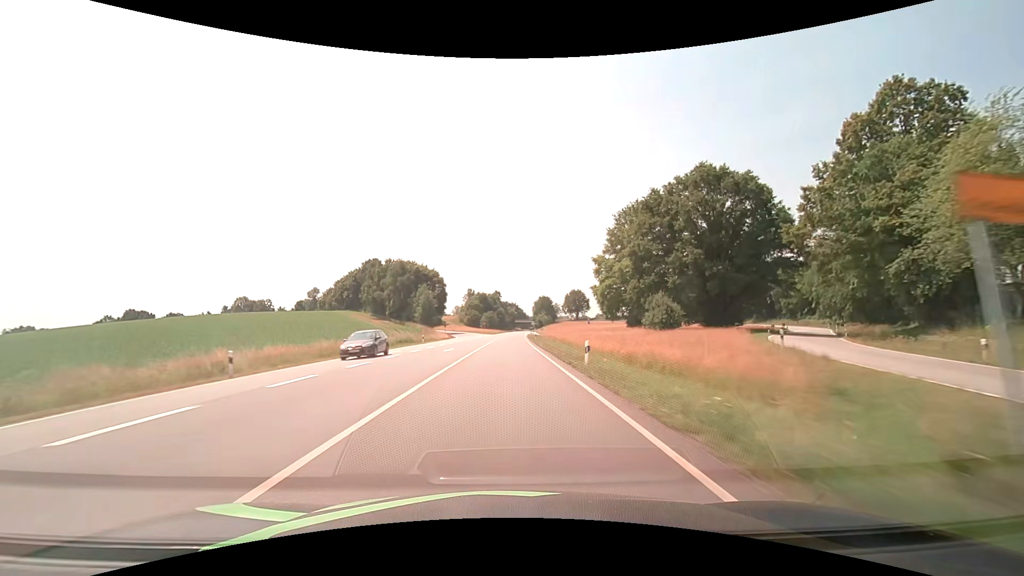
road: secondary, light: Day
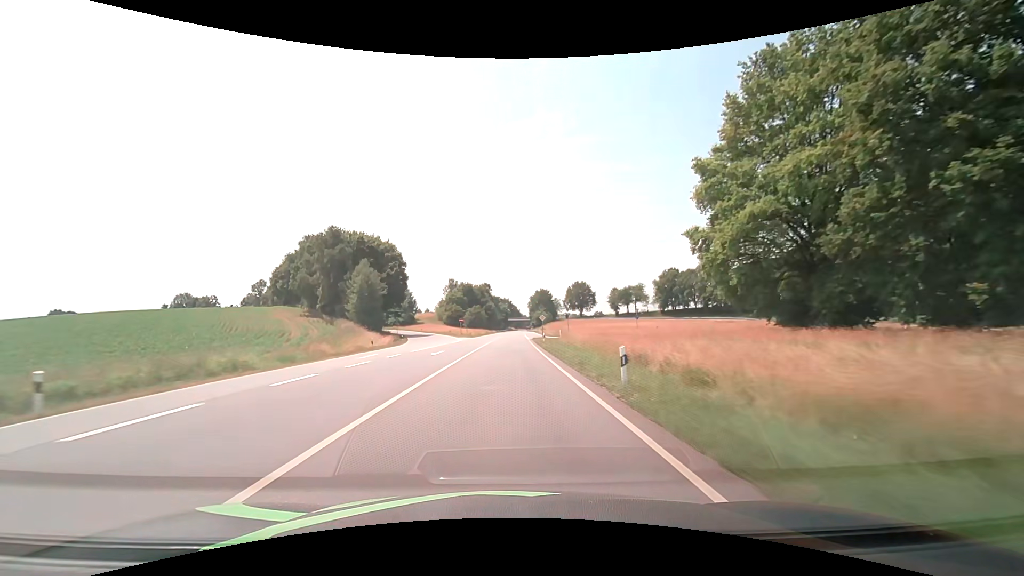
(+0.3, +47.6) m; +1°
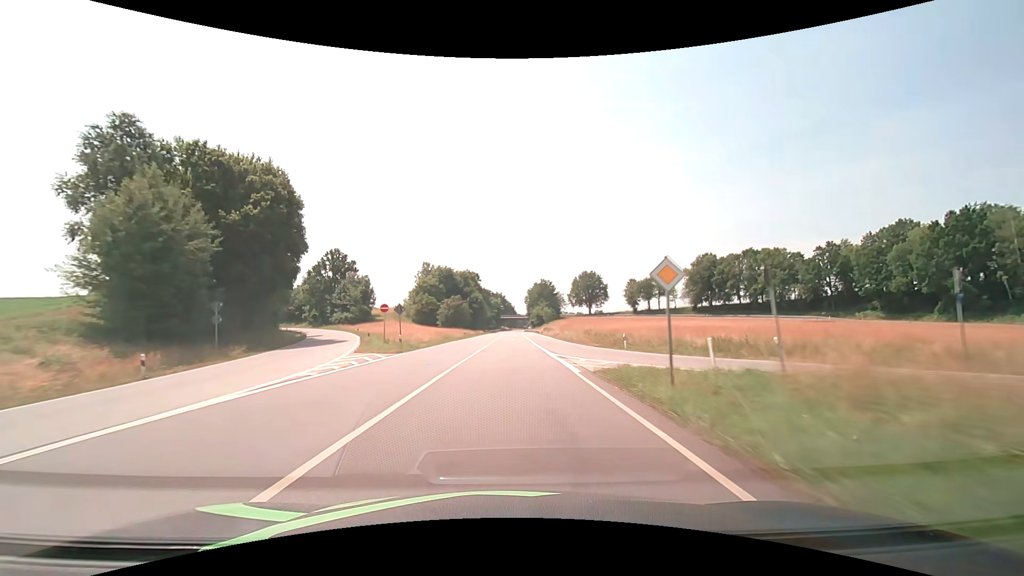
(+0.3, +47.6) m; +1°
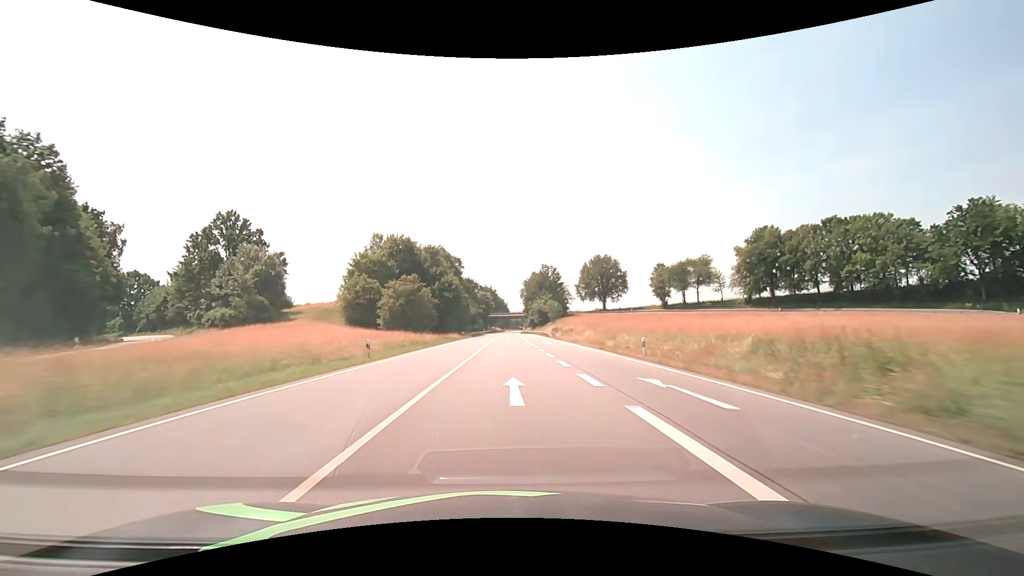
(+0.2, +47.6) m; +1°
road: primary
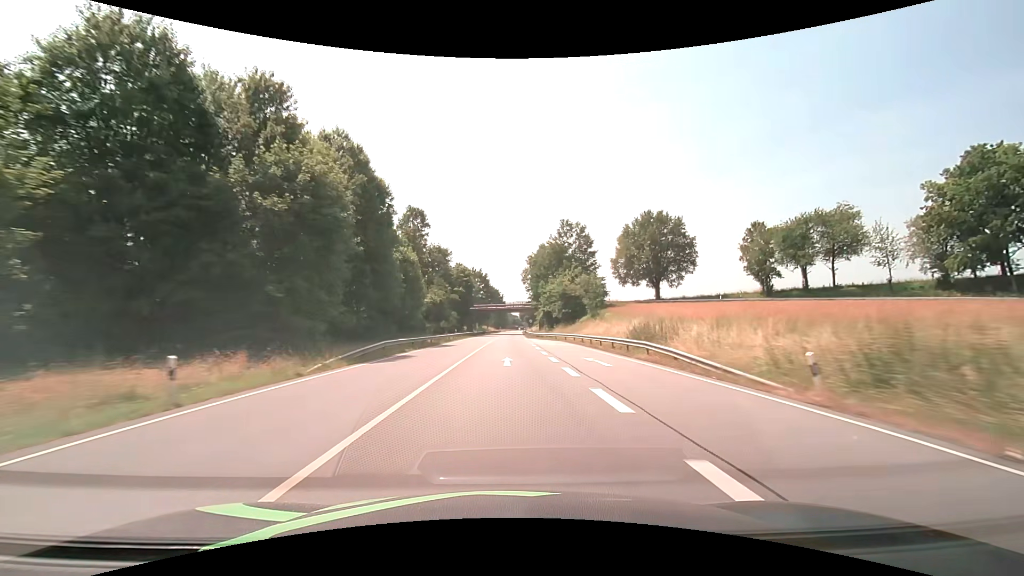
(+0.3, +63.4) m; 0°
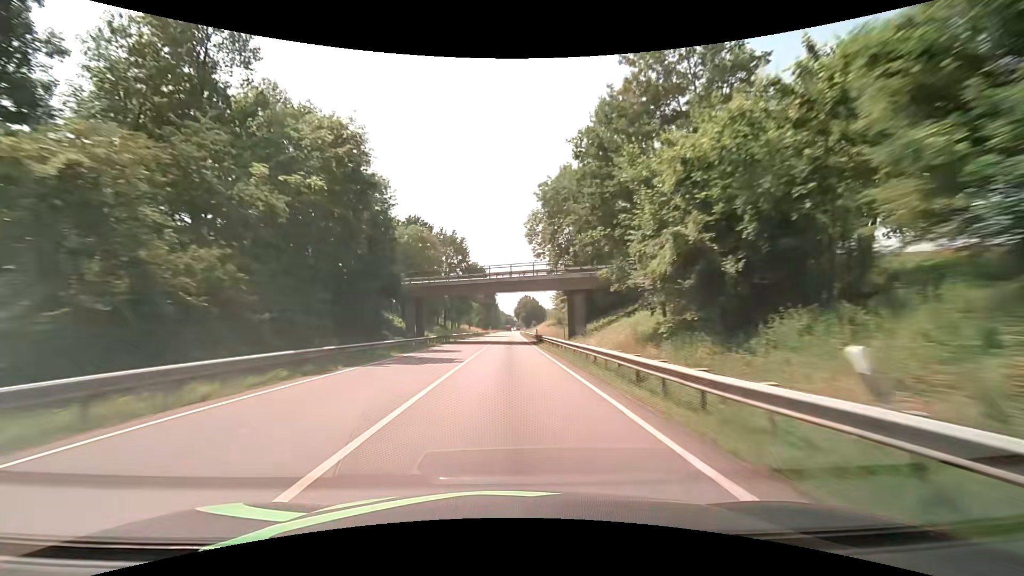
(+0.4, +63.3) m; +1°
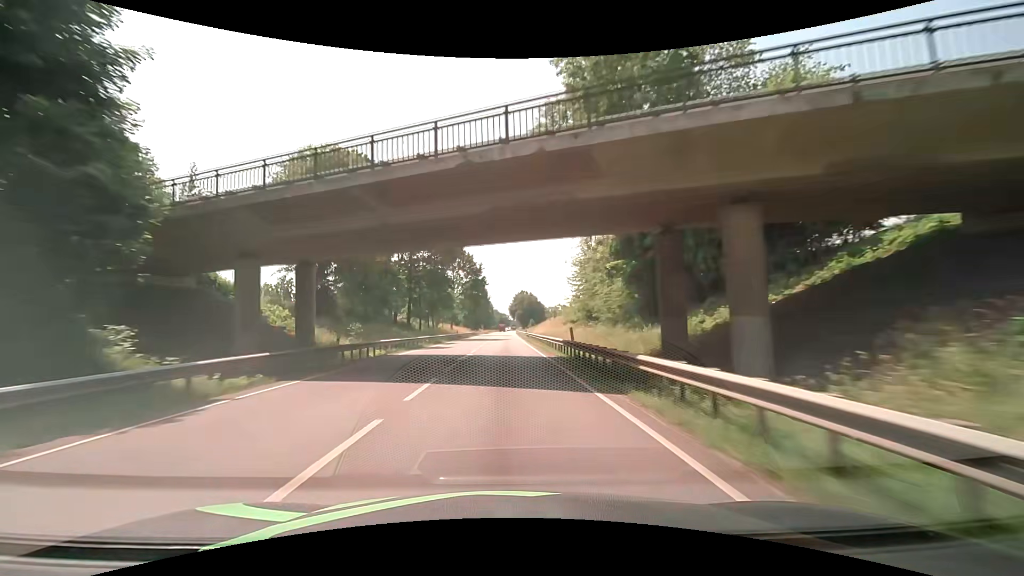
(+0.2, +31.7) m; +1°
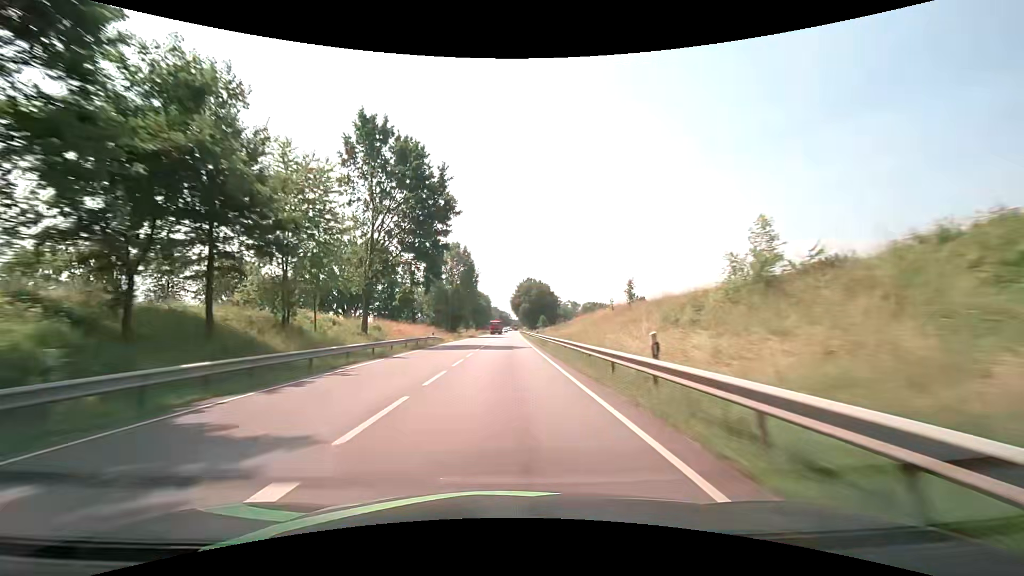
(-0.3, +63.4) m; 0°
(0, +10) (0, +20) (0, +30) (0, +40) (0, +50) (0, +60) (0, +70) (0, +80) (0, +90) (+1, +100) m
